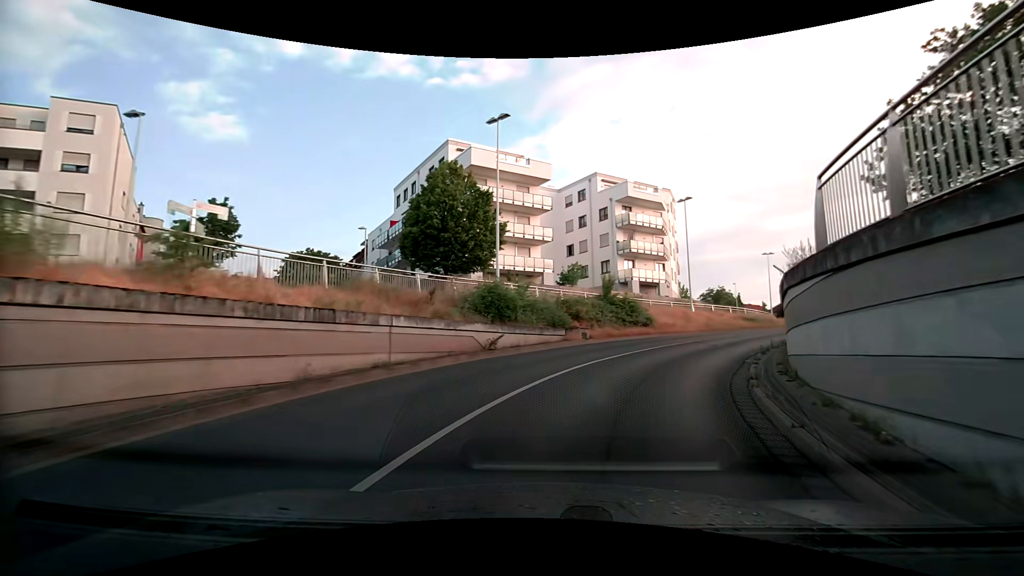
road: tertiary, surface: asphalt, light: Day
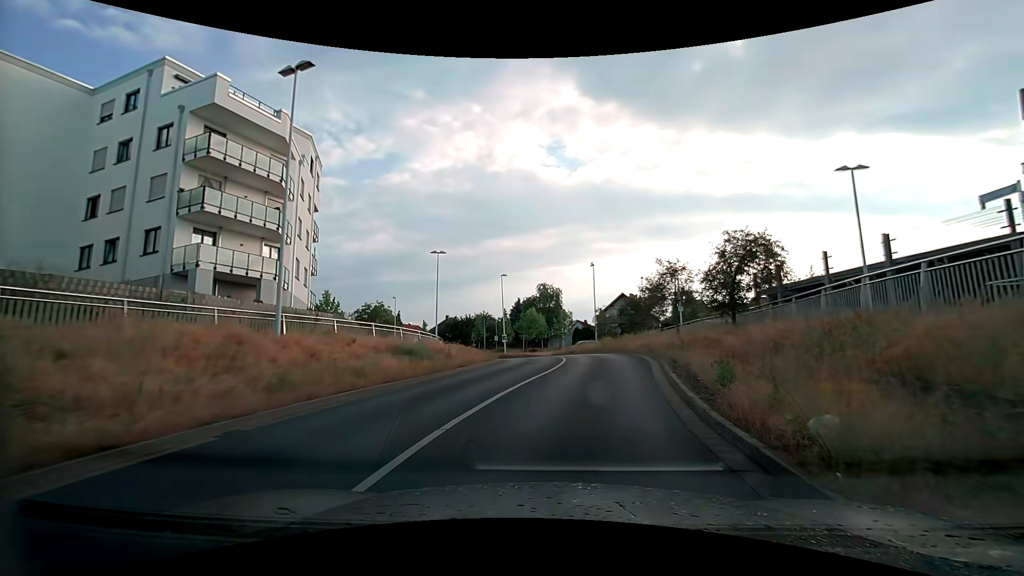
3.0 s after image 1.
(+8.1, +23.3) m; +38°
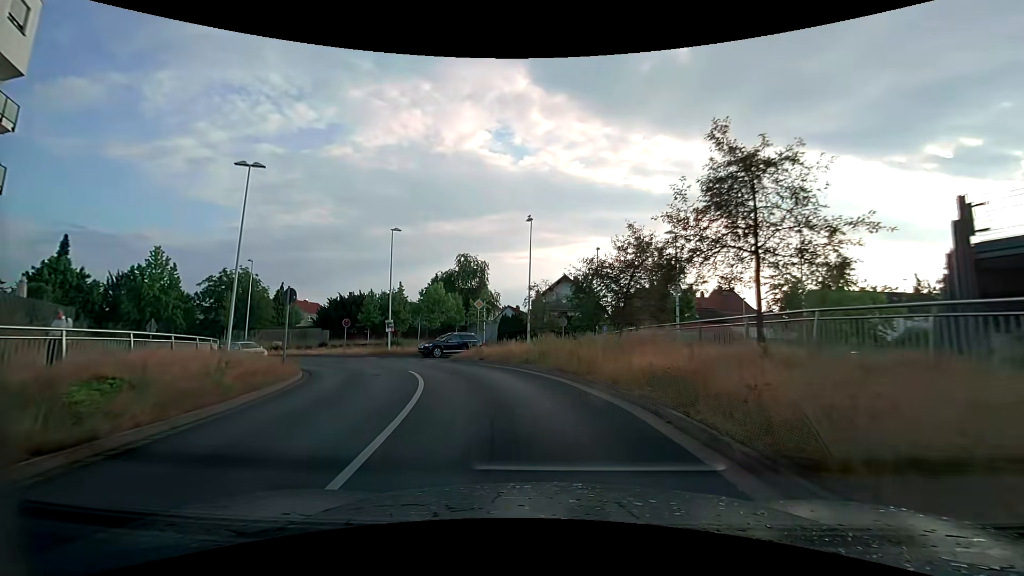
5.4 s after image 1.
(+1.8, +19.7) m; +7°
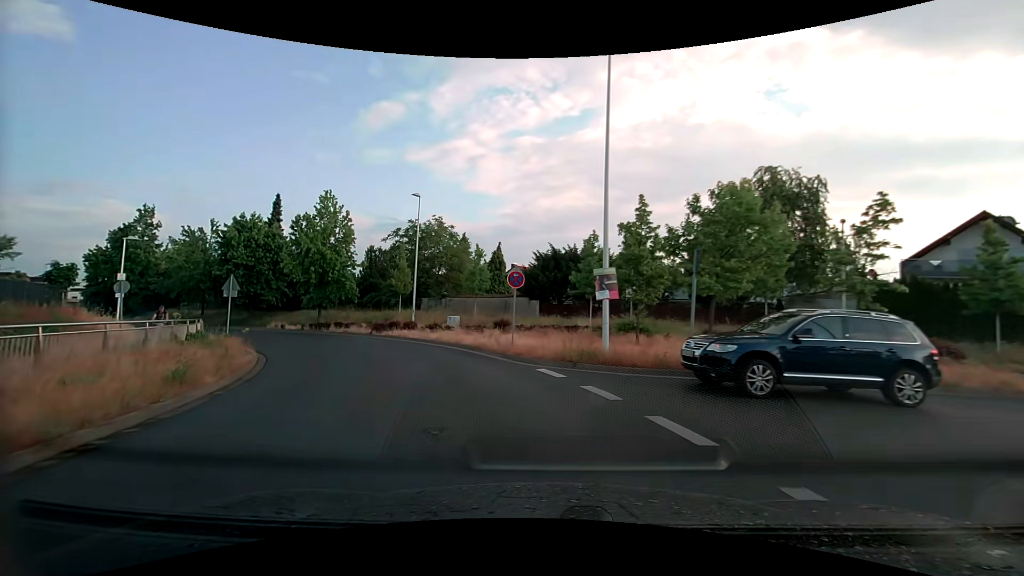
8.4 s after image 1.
(-5.3, +24.2) m; -29°
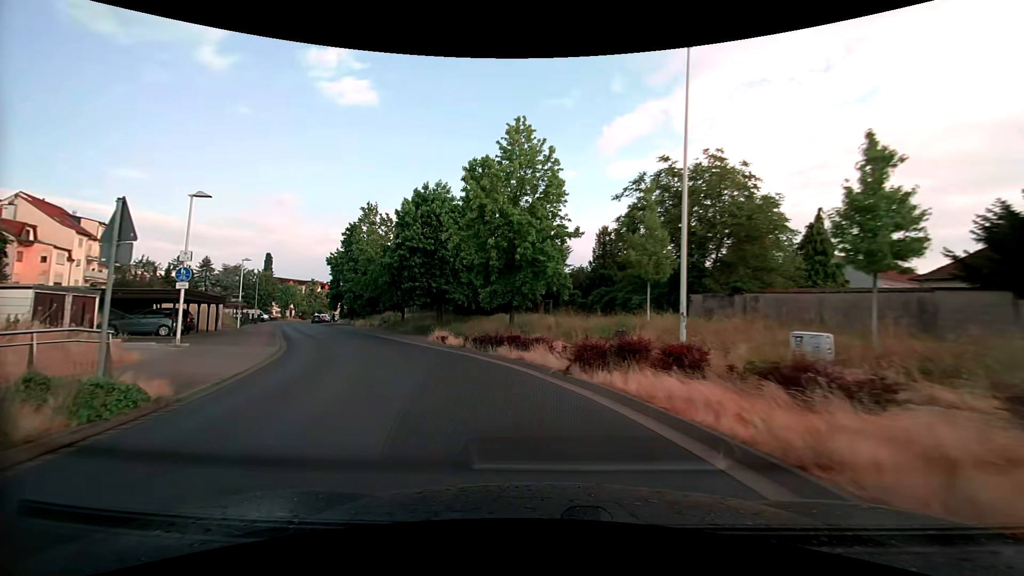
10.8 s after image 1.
(-4.8, +20.0) m; -27°
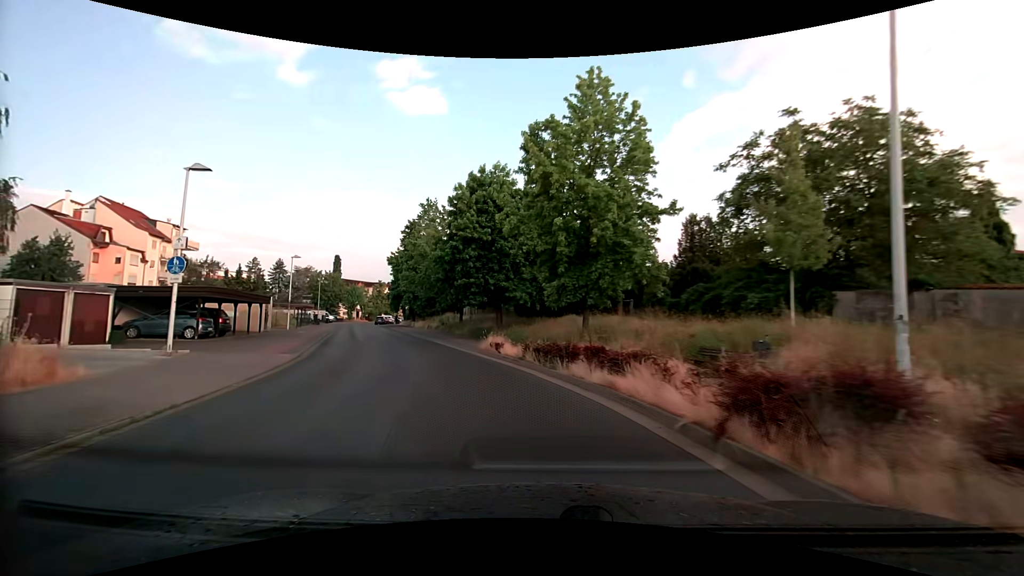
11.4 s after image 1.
(-0.4, +5.3) m; -8°
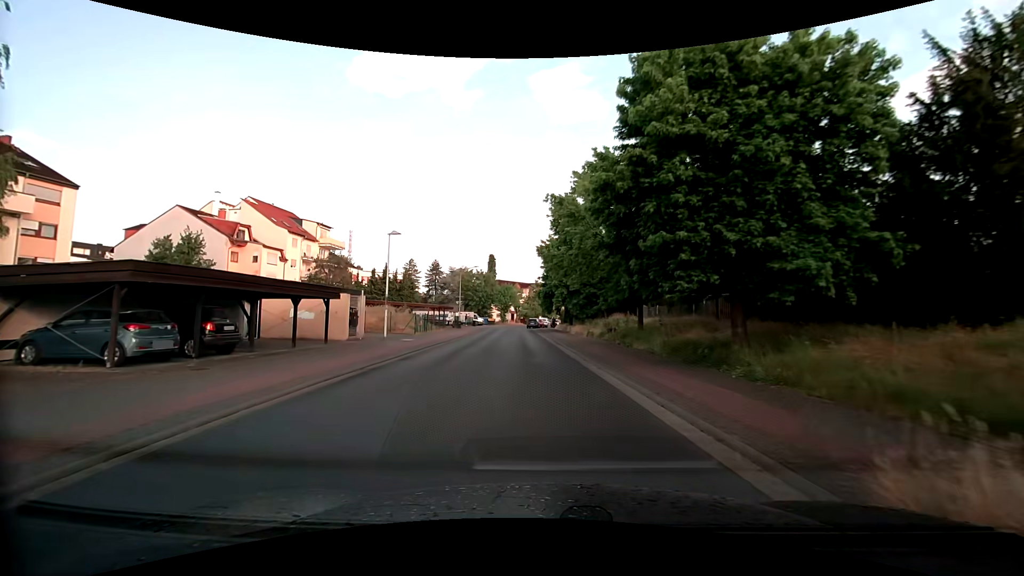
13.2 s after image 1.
(-2.8, +15.8) m; -18°
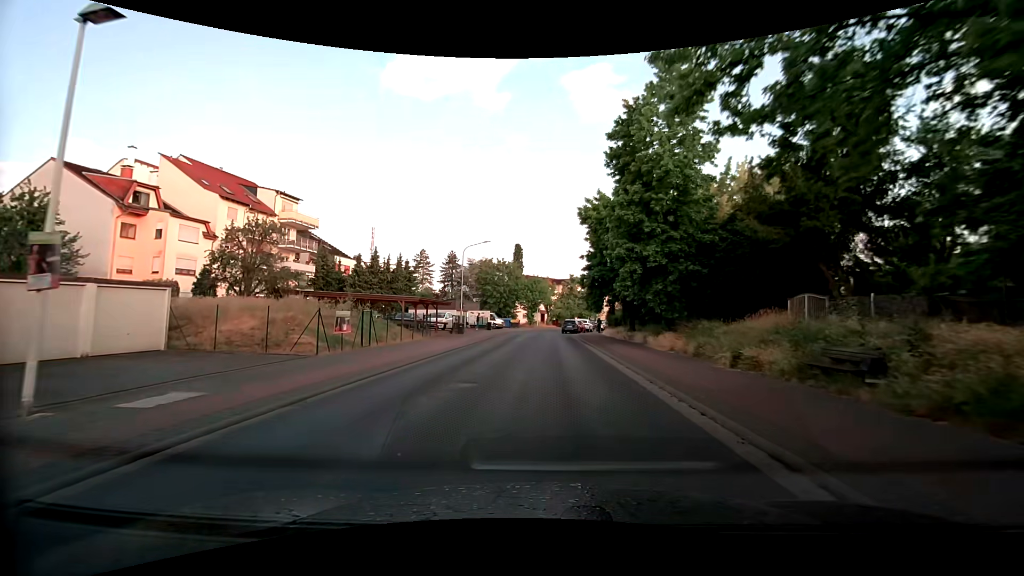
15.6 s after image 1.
(-1.2, +21.7) m; -4°
(0, +10) (0, +20) (-1, +30) (-1, +40) (-1, +50) (0, +60) (+2, +70) (+5, +79) (+8, +89) (+12, +98) m
